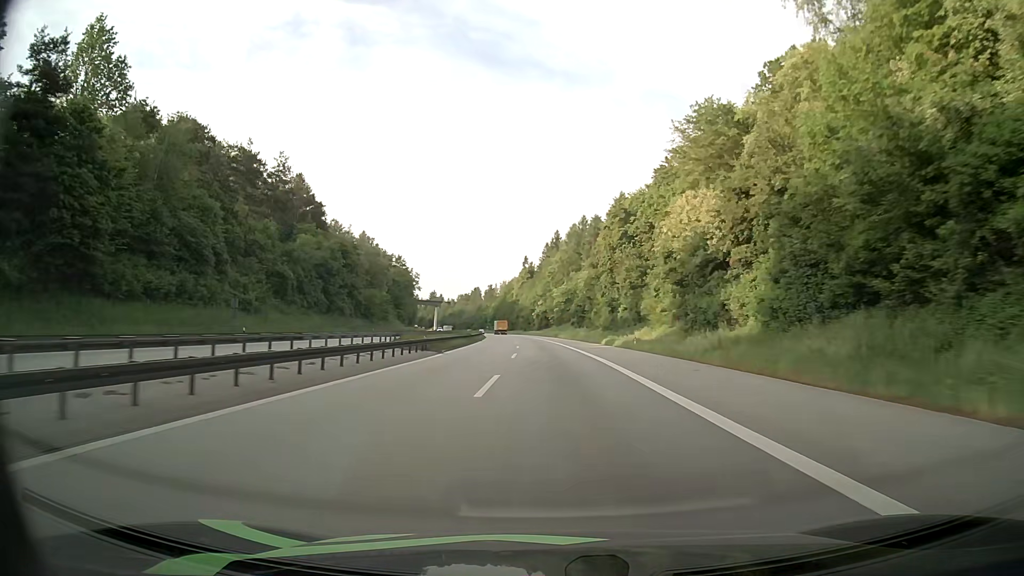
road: motorway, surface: asphalt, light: Day
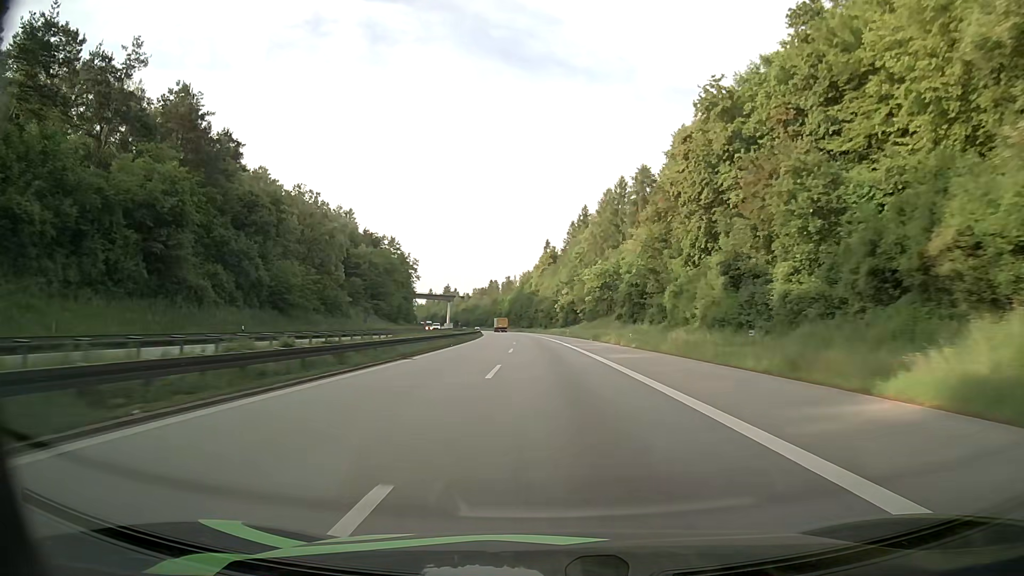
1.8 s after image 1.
(-0.9, +50.0) m; -2°
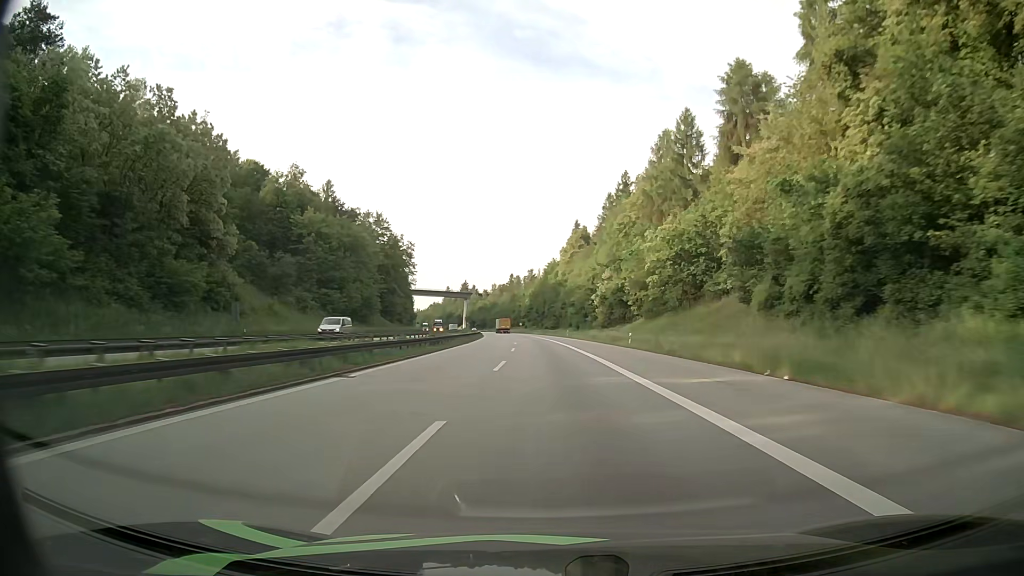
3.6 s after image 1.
(-1.0, +50.0) m; -2°
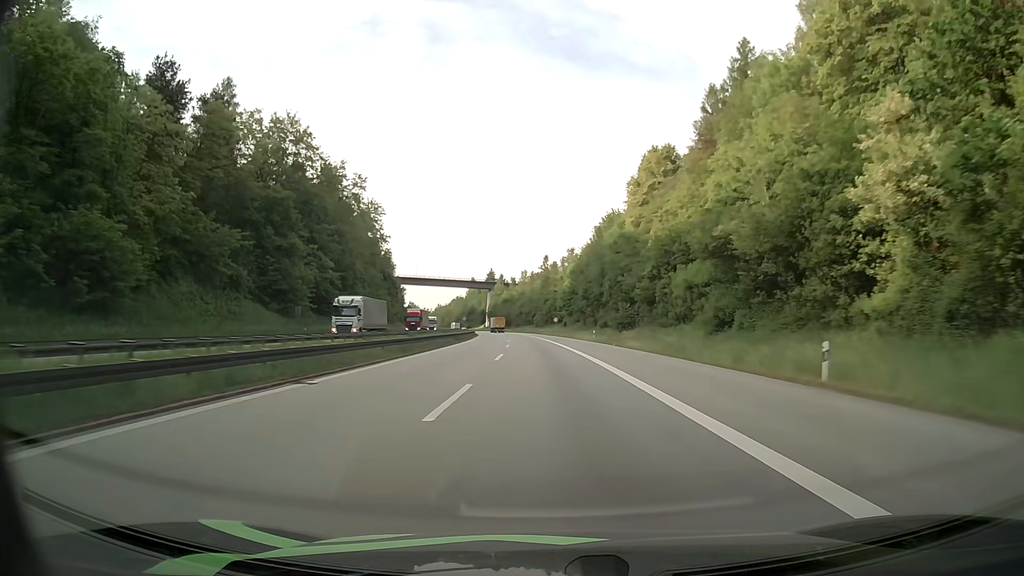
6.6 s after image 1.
(-2.4, +83.3) m; -3°
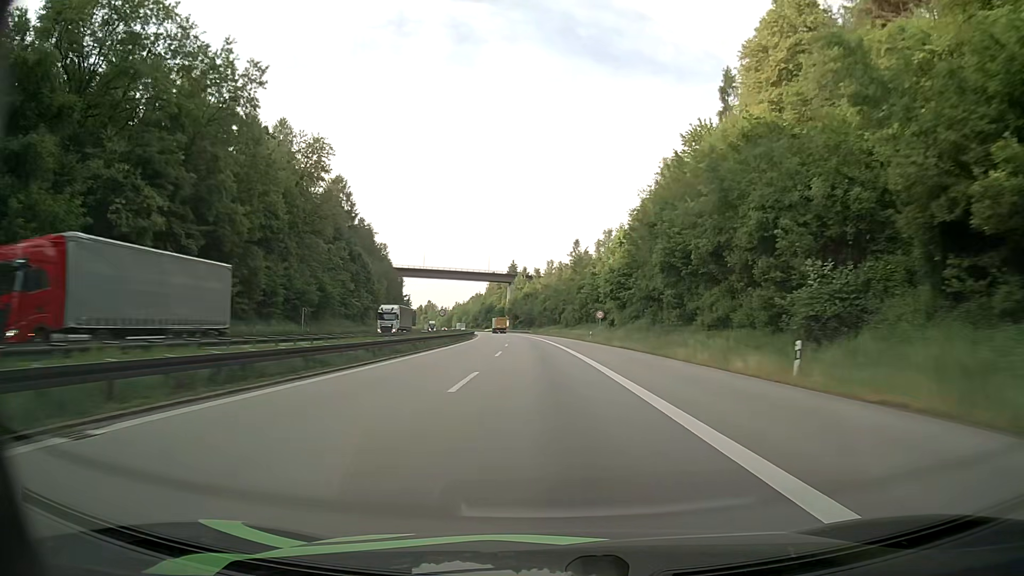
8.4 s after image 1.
(-1.0, +49.0) m; -2°
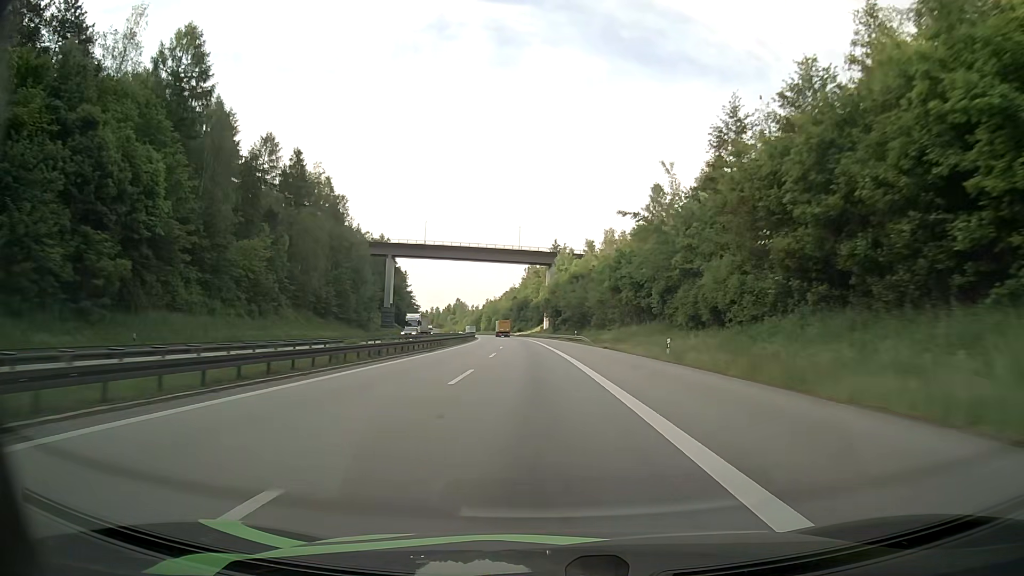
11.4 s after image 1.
(-2.7, +87.0) m; -4°
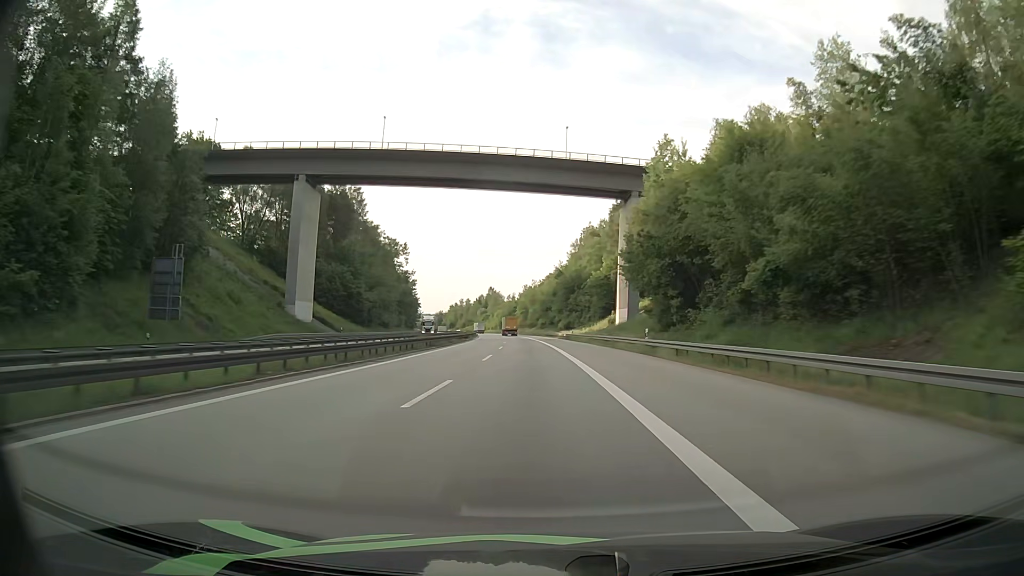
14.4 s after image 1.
(-3.4, +96.0) m; -4°
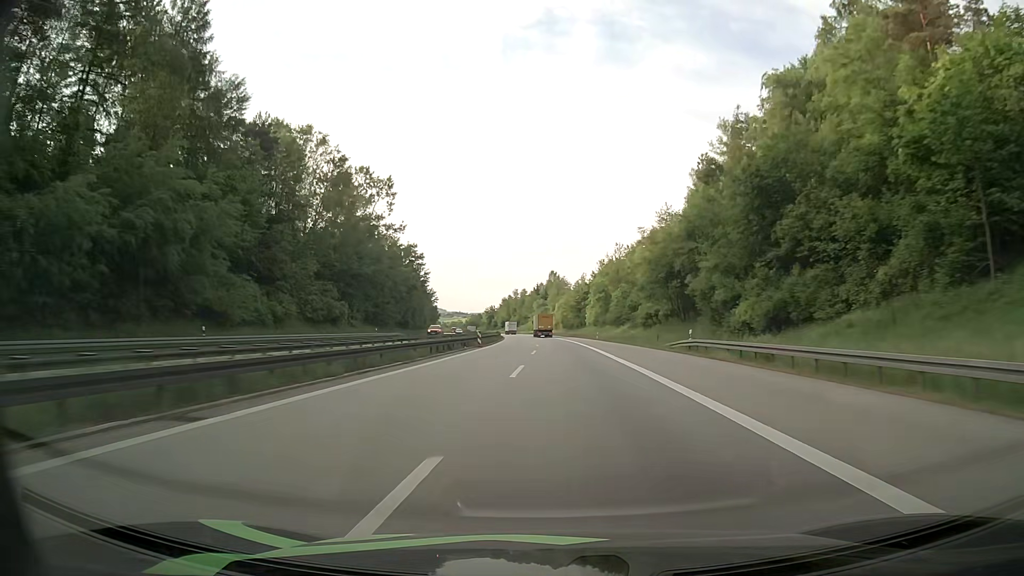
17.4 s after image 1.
(-5.1, +99.7) m; -6°
(0, +10) (0, +20) (0, +30) (-1, +40) (-1, +50) (-2, +60) (-2, +70) (-3, +80) (-3, +90) (-4, +100) m
